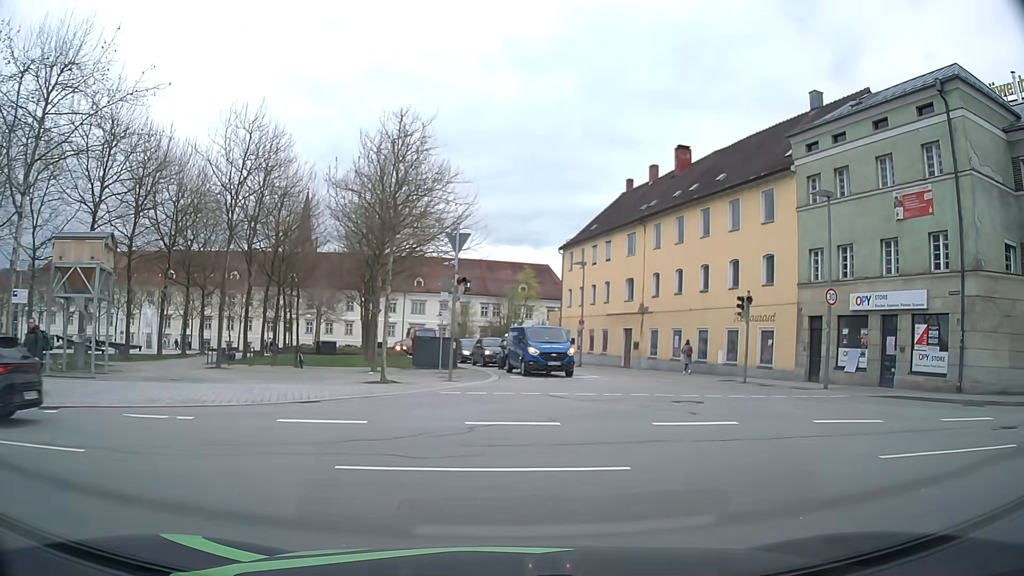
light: Day
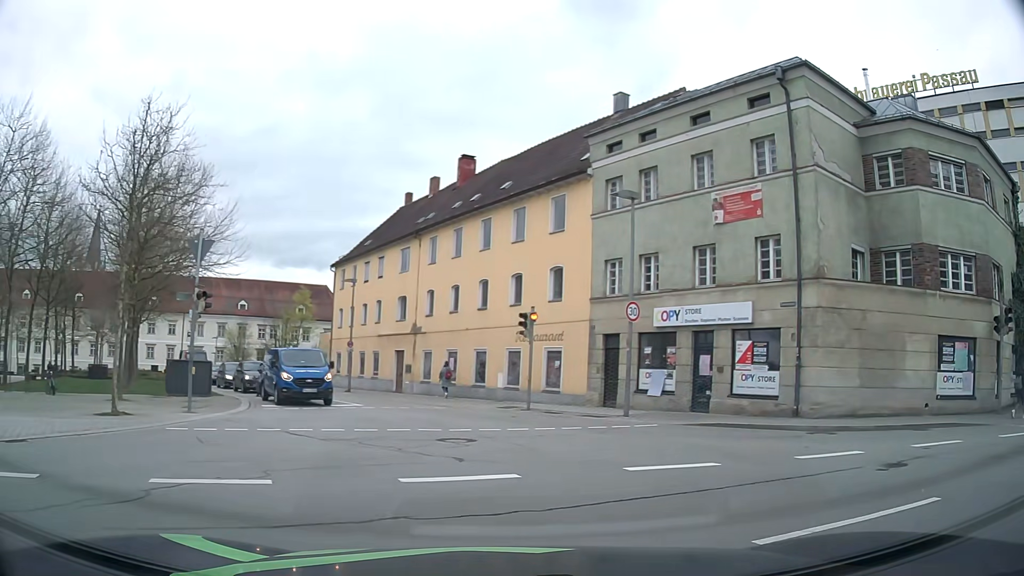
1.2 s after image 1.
(+0.5, +3.2) m; +18°
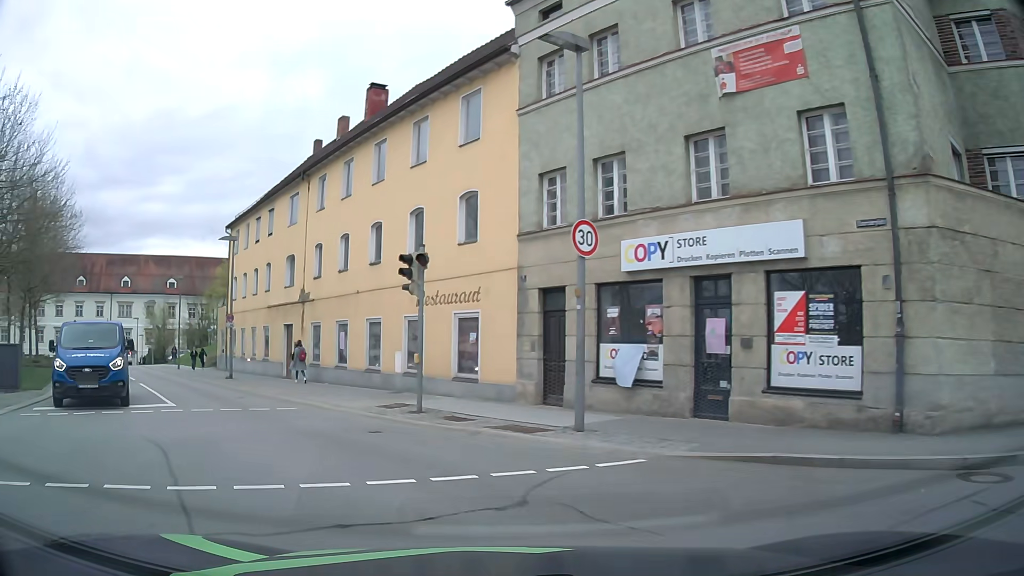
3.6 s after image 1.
(+1.8, +9.1) m; +6°
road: tertiary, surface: asphalt
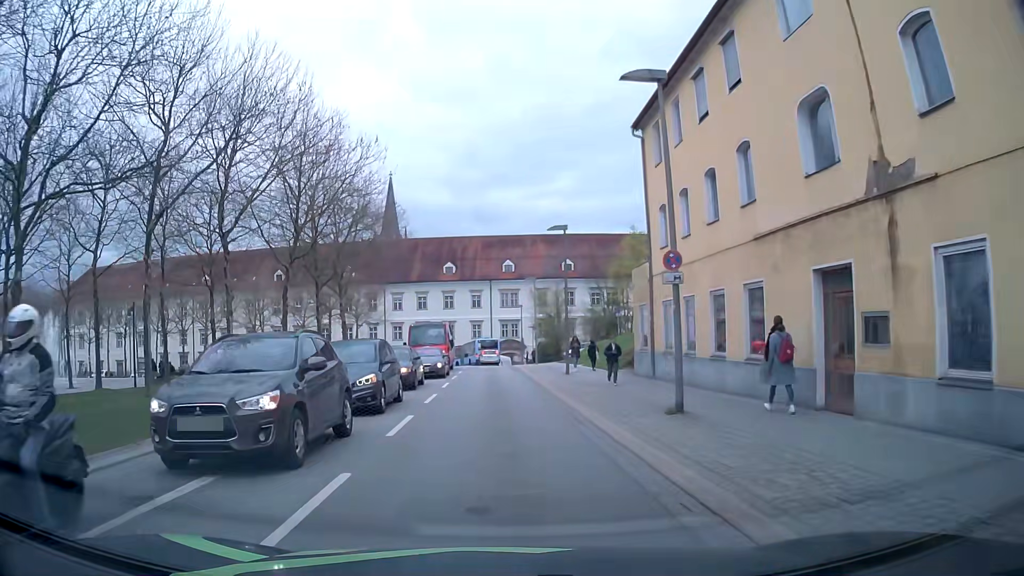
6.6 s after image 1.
(-7.6, +18.3) m; -36°
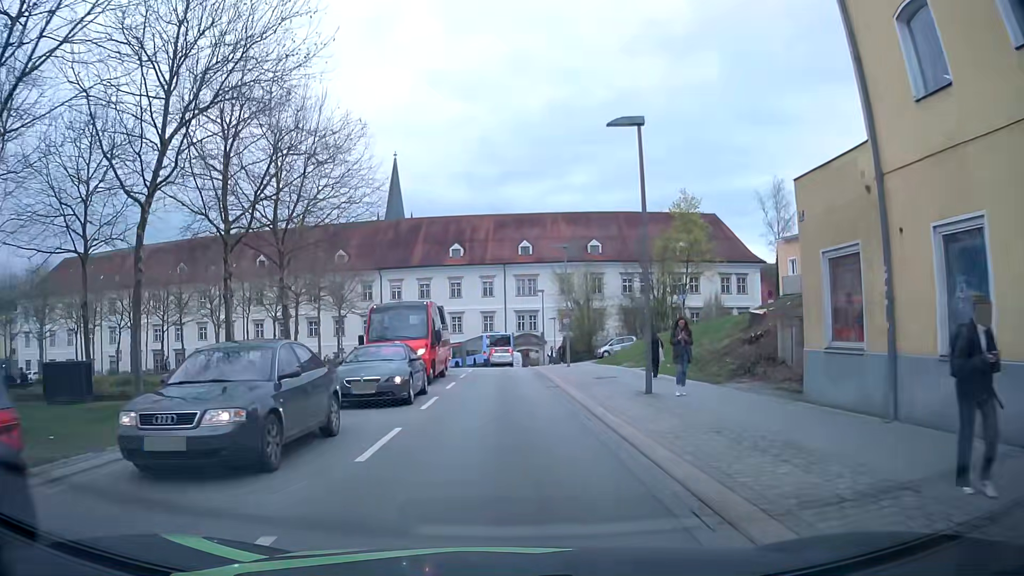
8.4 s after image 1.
(-0.2, +14.6) m; -1°
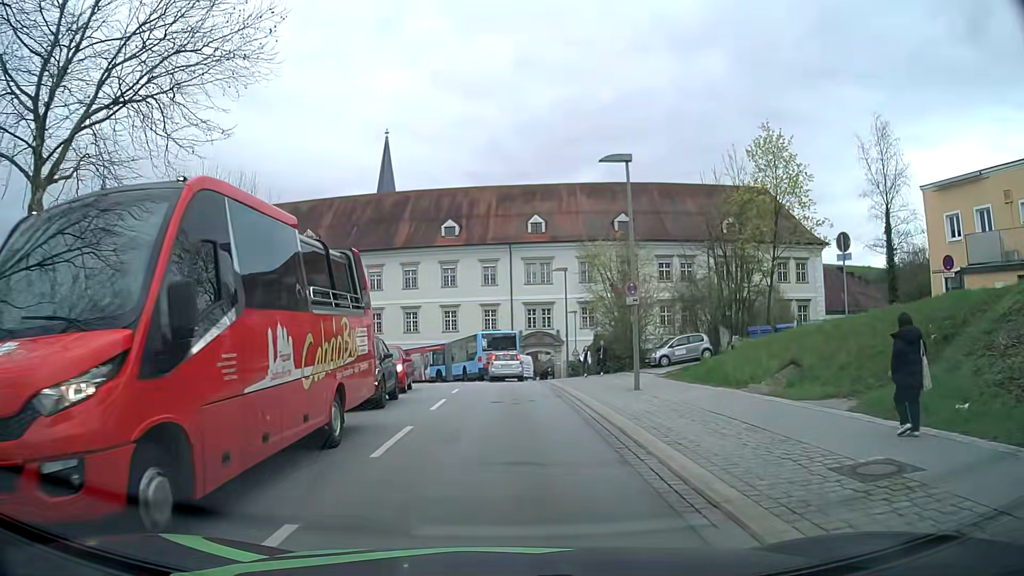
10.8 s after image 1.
(-0.1, +17.6) m; +1°
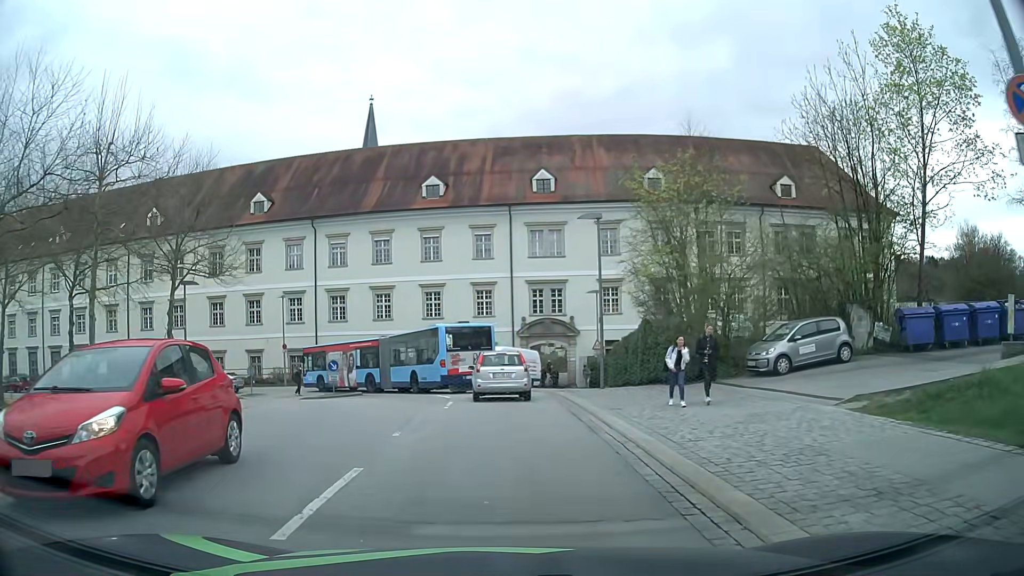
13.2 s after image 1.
(-0.3, +15.2) m; -1°
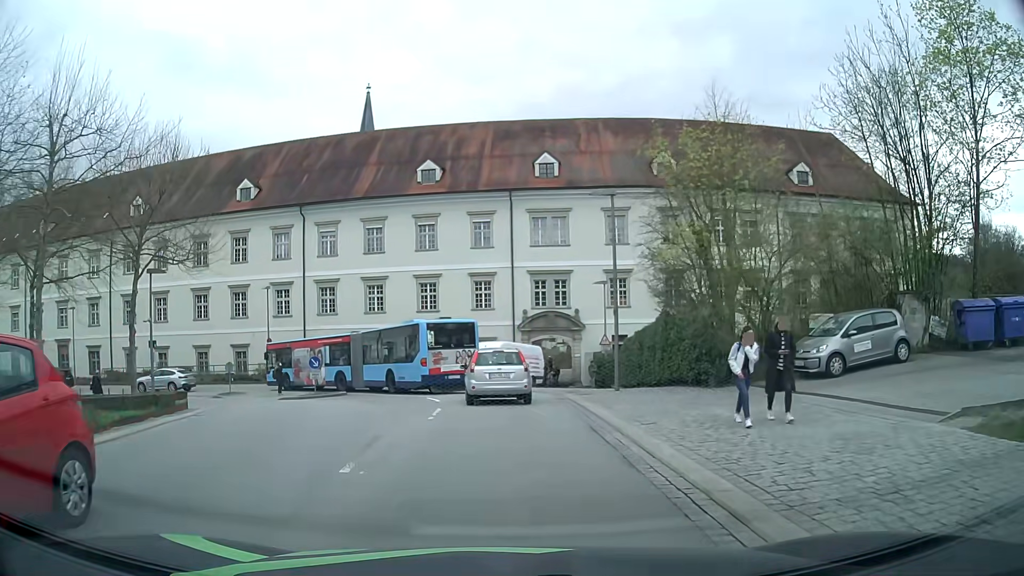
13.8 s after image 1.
(0.0, +3.4) m; 0°
